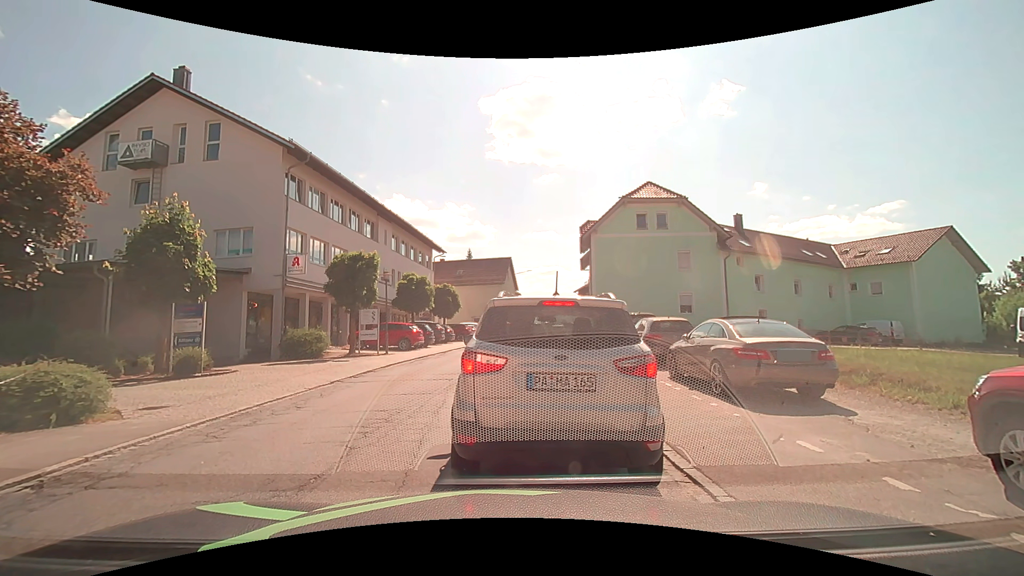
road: secondary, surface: asphalt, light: Day
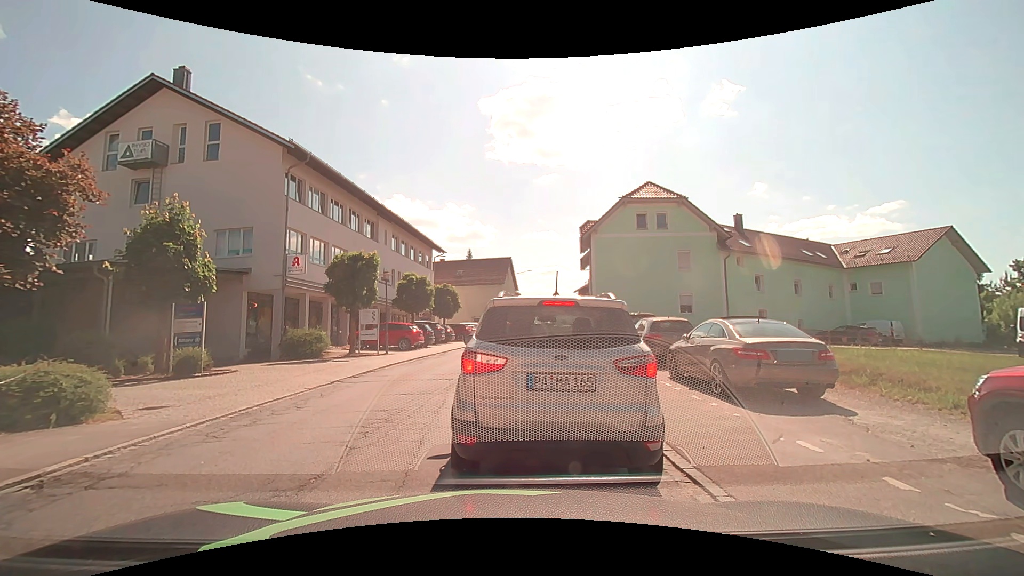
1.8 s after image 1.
(0.0, 0.0) m; 0°
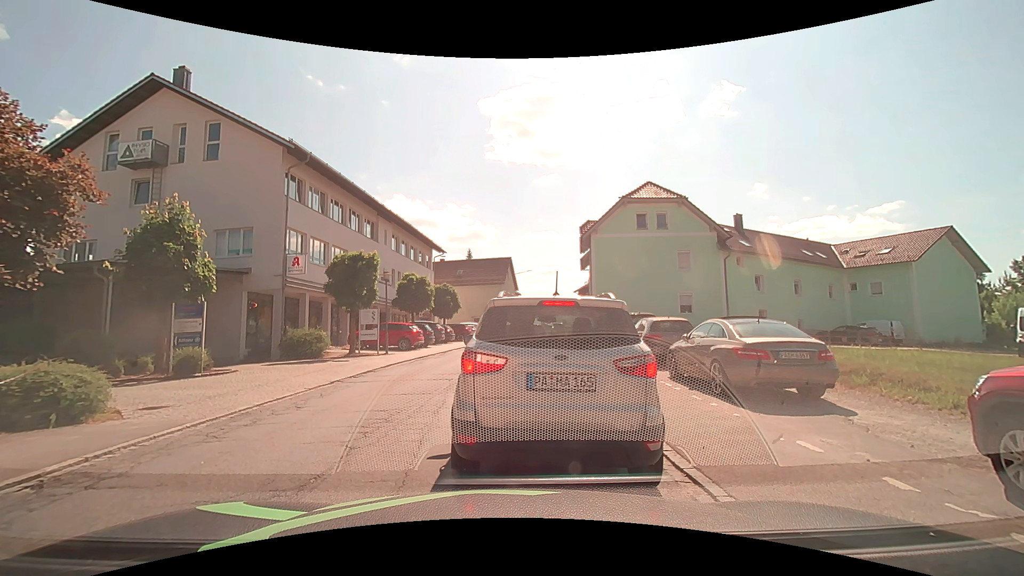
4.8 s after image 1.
(0.0, 0.0) m; 0°
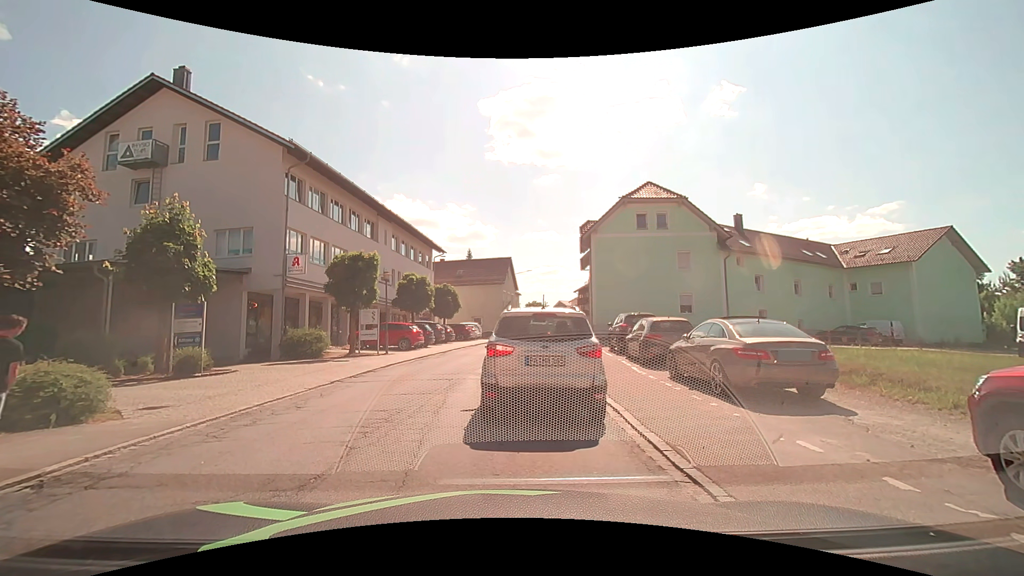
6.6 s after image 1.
(0.0, 0.0) m; 0°
